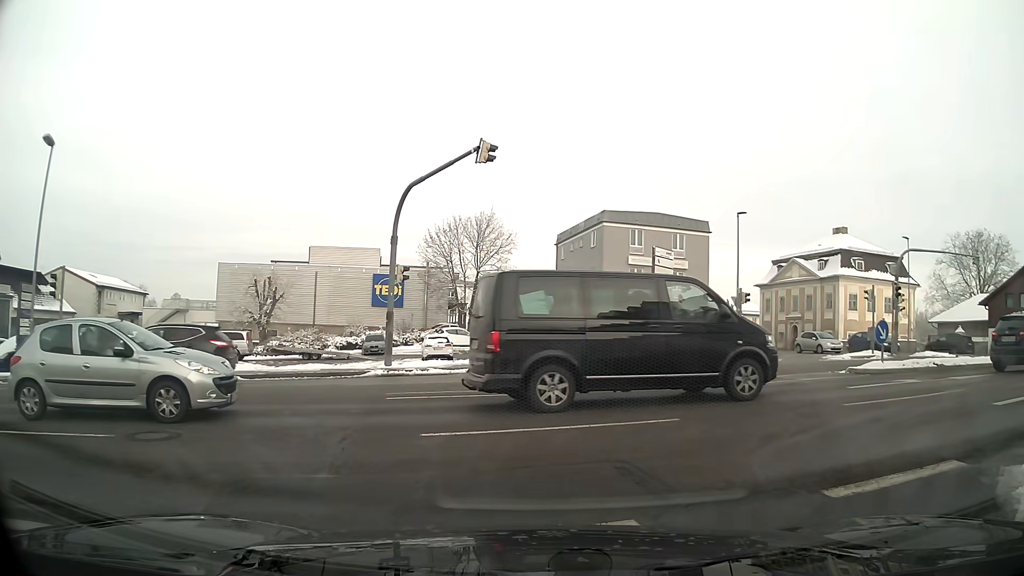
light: Day
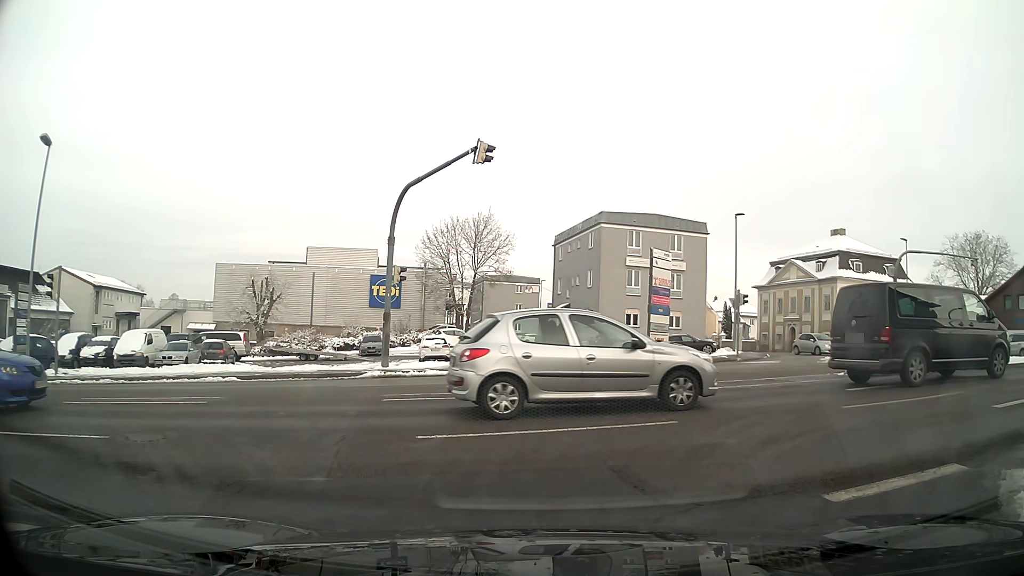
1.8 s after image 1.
(0.0, +0.2) m; 0°
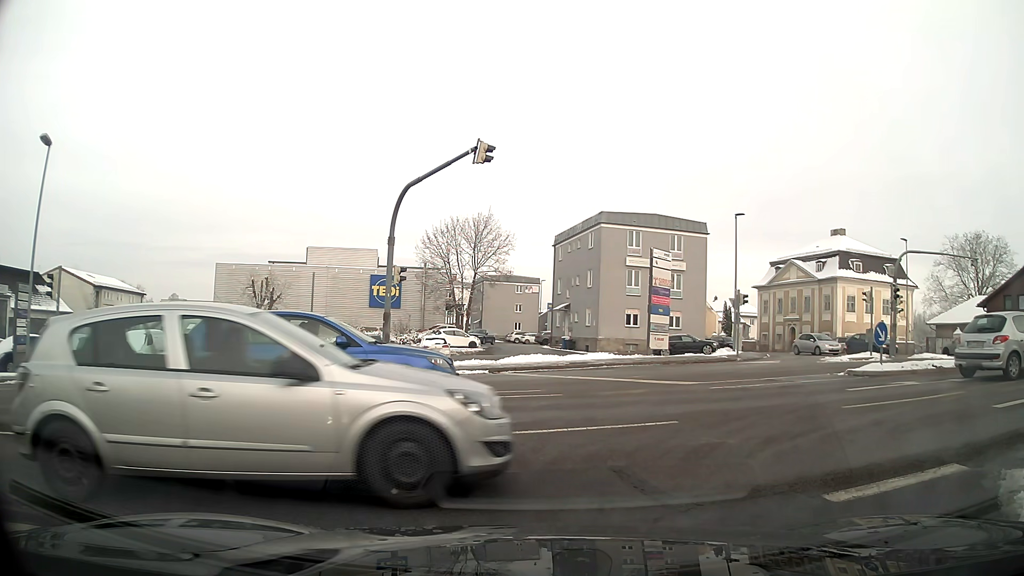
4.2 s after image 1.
(0.0, 0.0) m; 0°
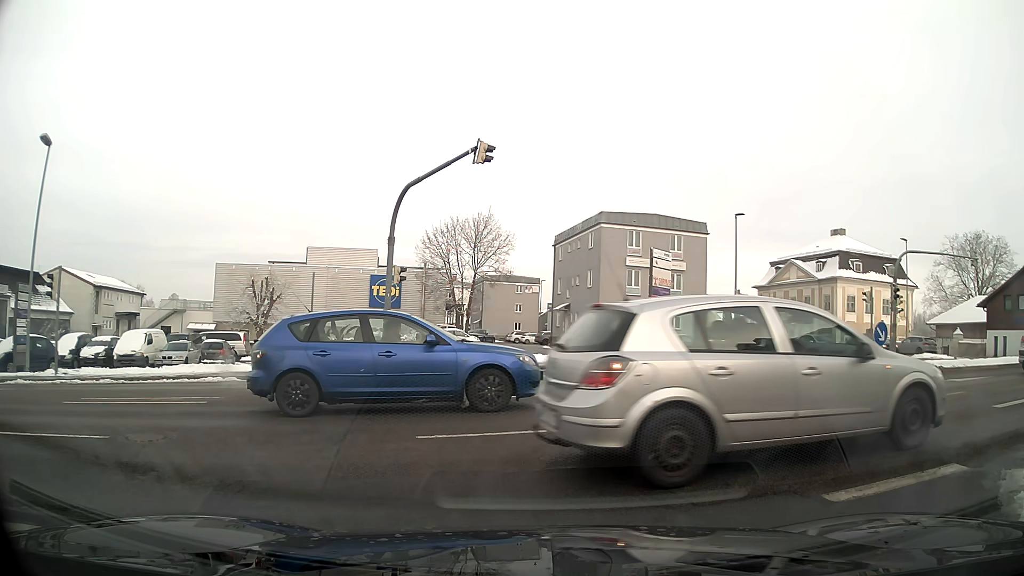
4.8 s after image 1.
(0.0, 0.0) m; 0°
(+5, +8) (+15, +10) (+24, +8) (+29, 0) (+31, -10) (+33, -20) (+36, -29) (+39, -39) (+41, -49) (+44, -58) m
